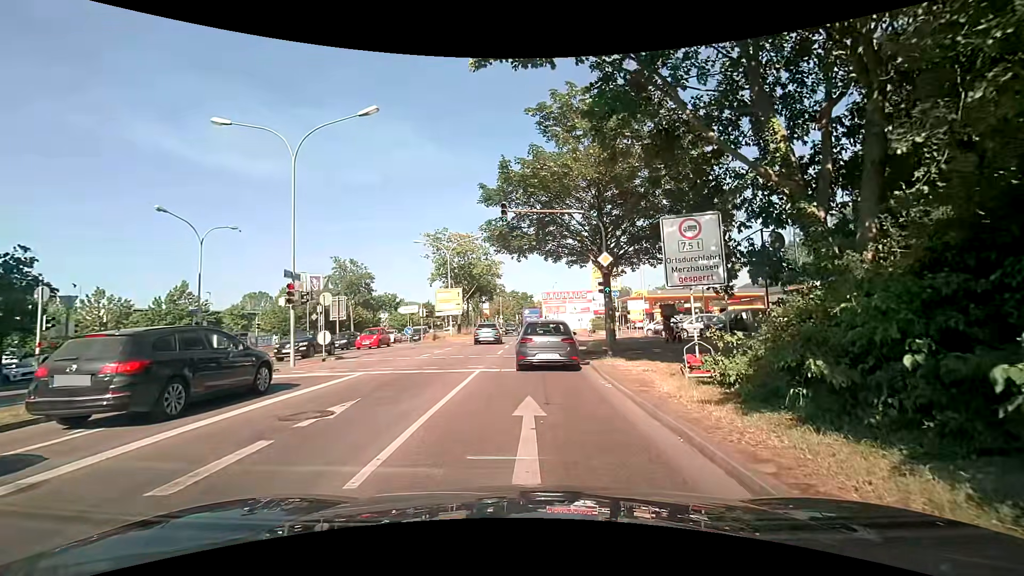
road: primary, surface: asphalt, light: Day
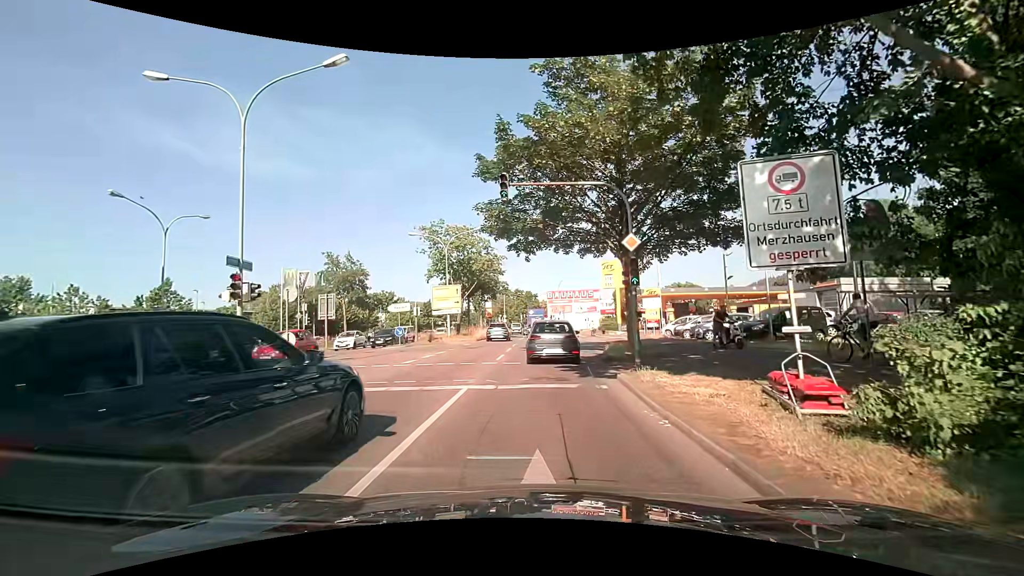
(0.0, +4.0) m; 0°
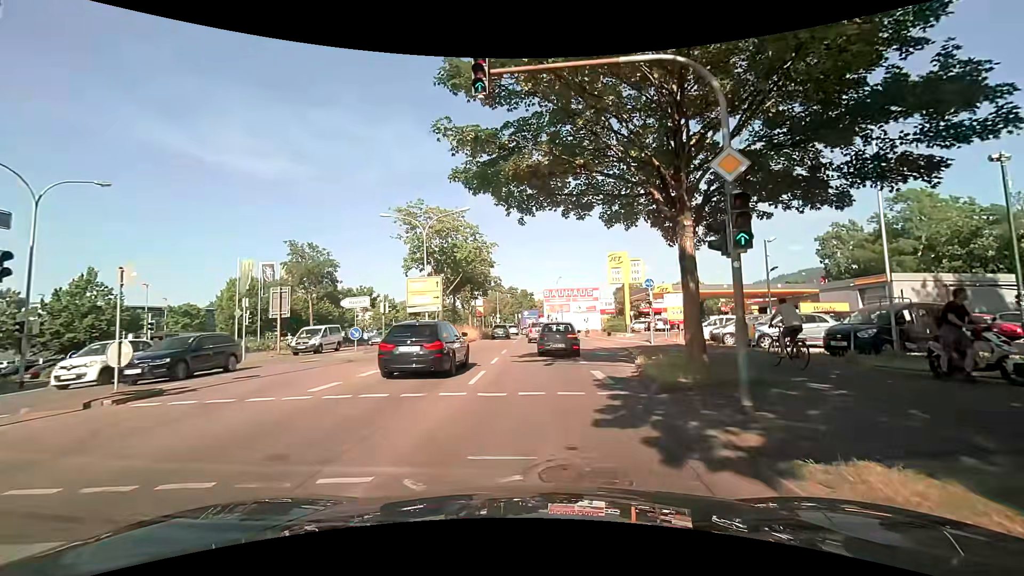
(-0.1, +7.6) m; +1°
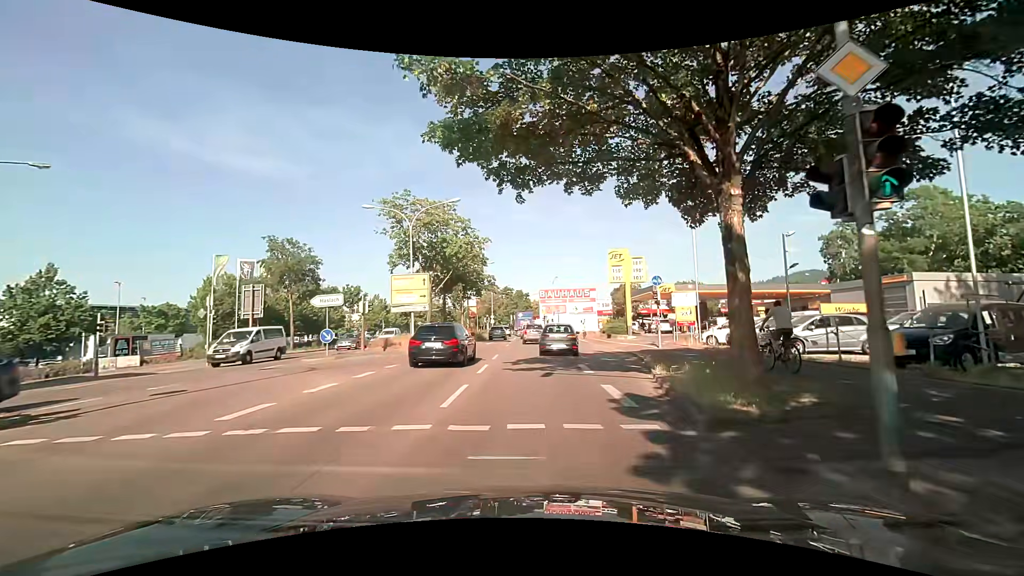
(0.0, +3.0) m; 0°
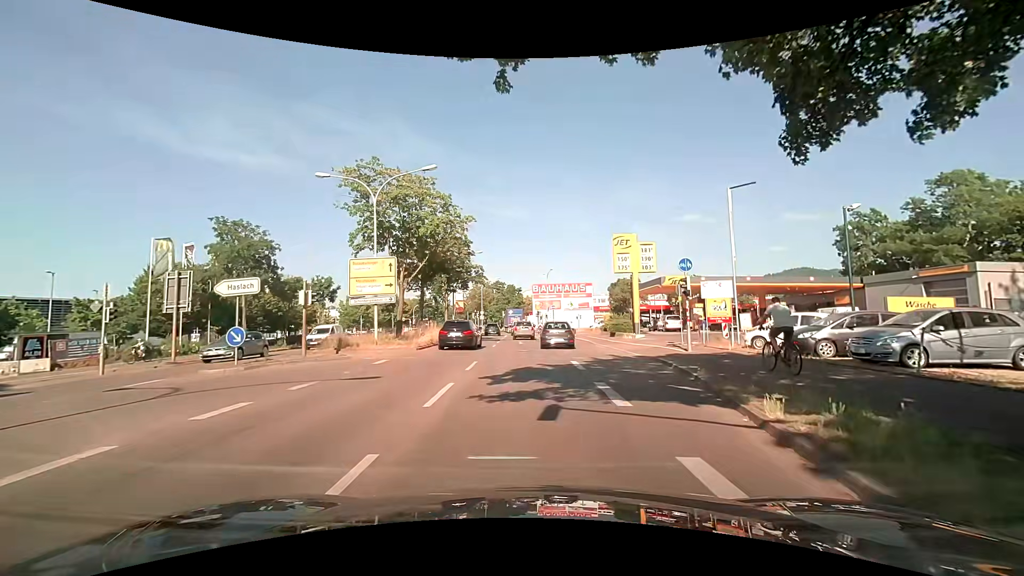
(+0.1, +6.3) m; +1°
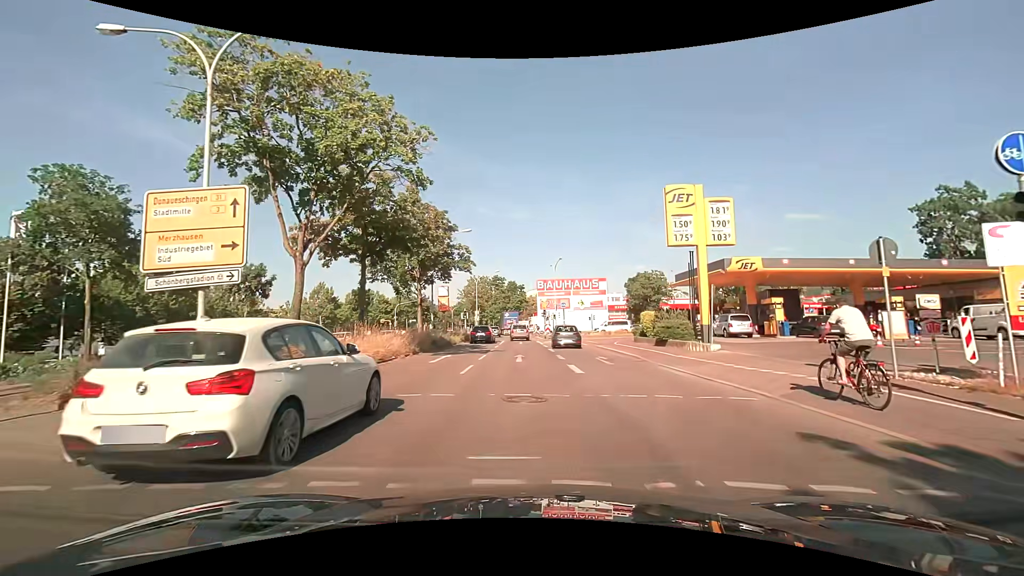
(-0.2, +14.5) m; -1°
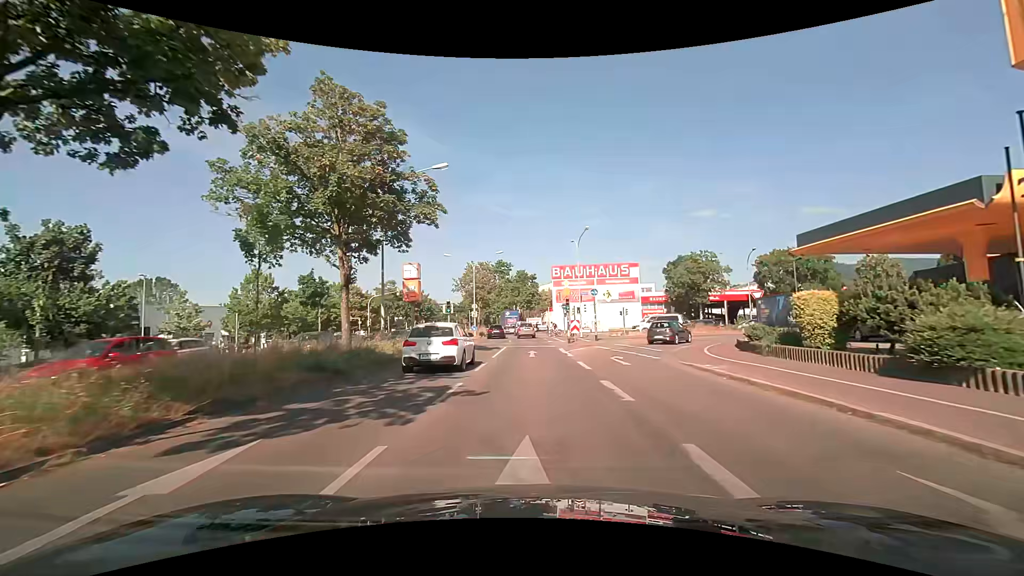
(-0.1, +17.7) m; -1°
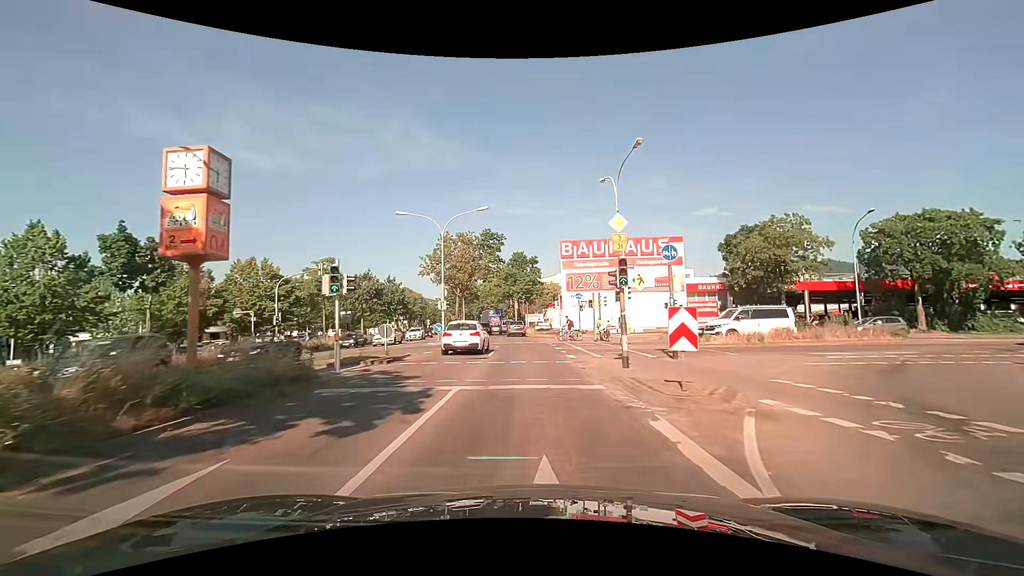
(0.0, +20.8) m; 0°
(0, +10) (0, +20) (0, +30) (-1, +40) (-1, +50) (-2, +60) (-3, +70) (-4, +80) (-6, +90) (-8, +100) m
